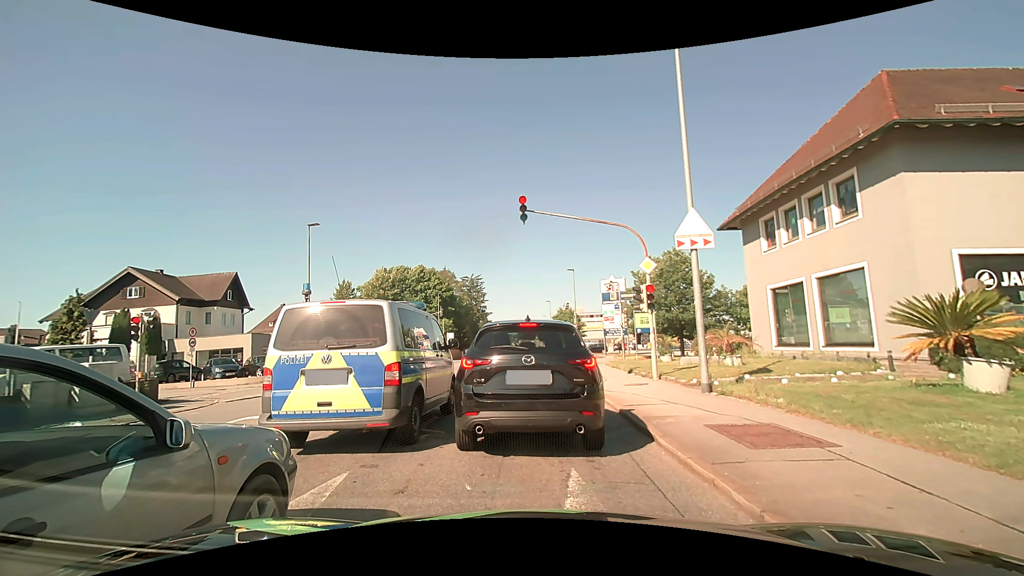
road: tertiary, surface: asphalt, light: Day
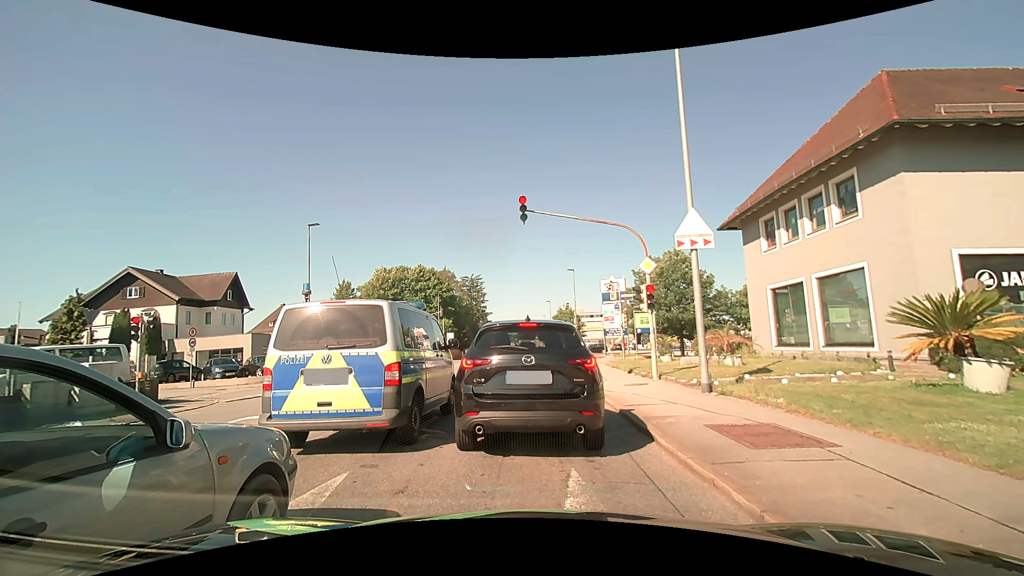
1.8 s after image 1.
(0.0, 0.0) m; 0°
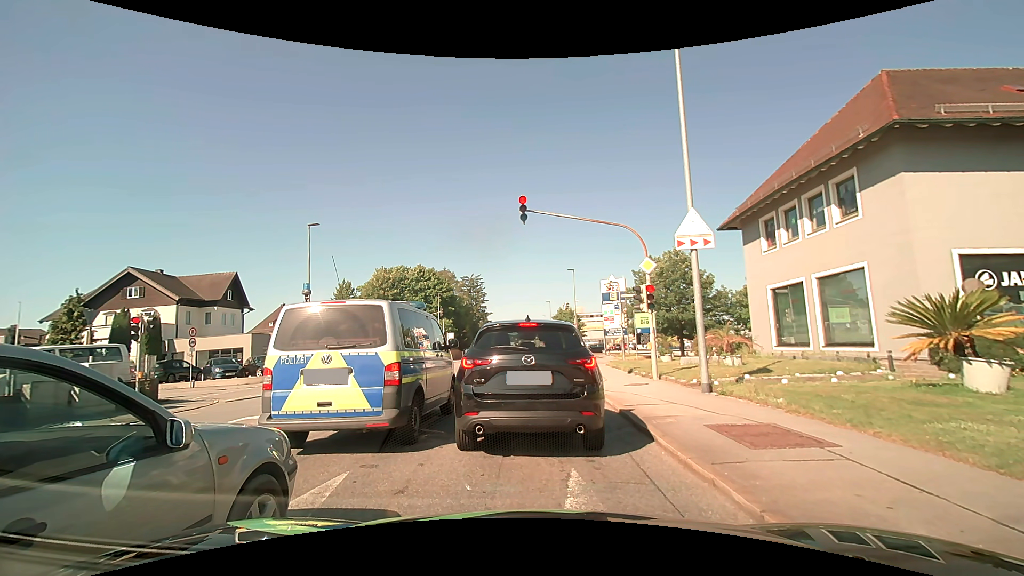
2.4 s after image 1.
(0.0, 0.0) m; 0°
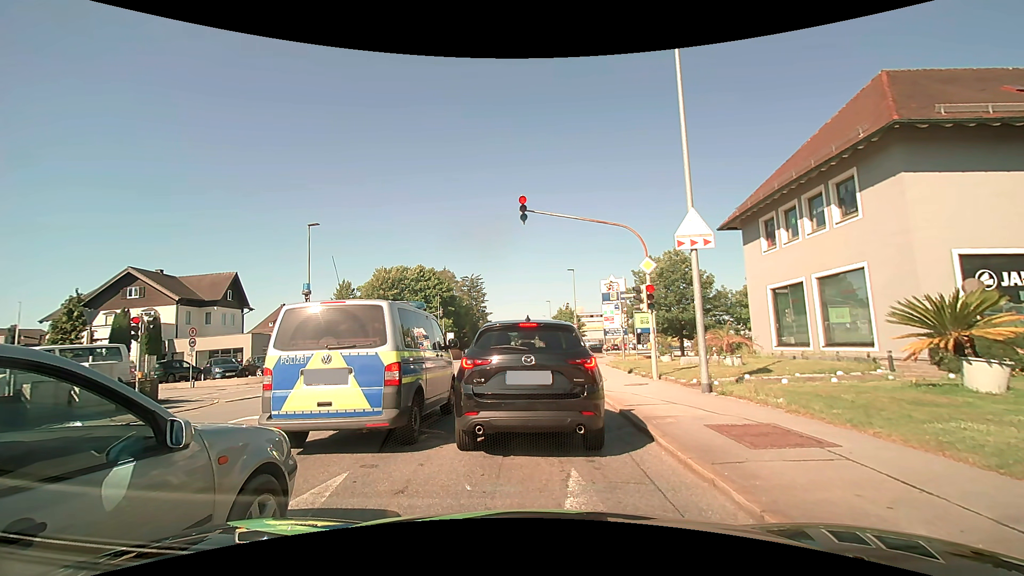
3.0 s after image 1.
(0.0, 0.0) m; 0°
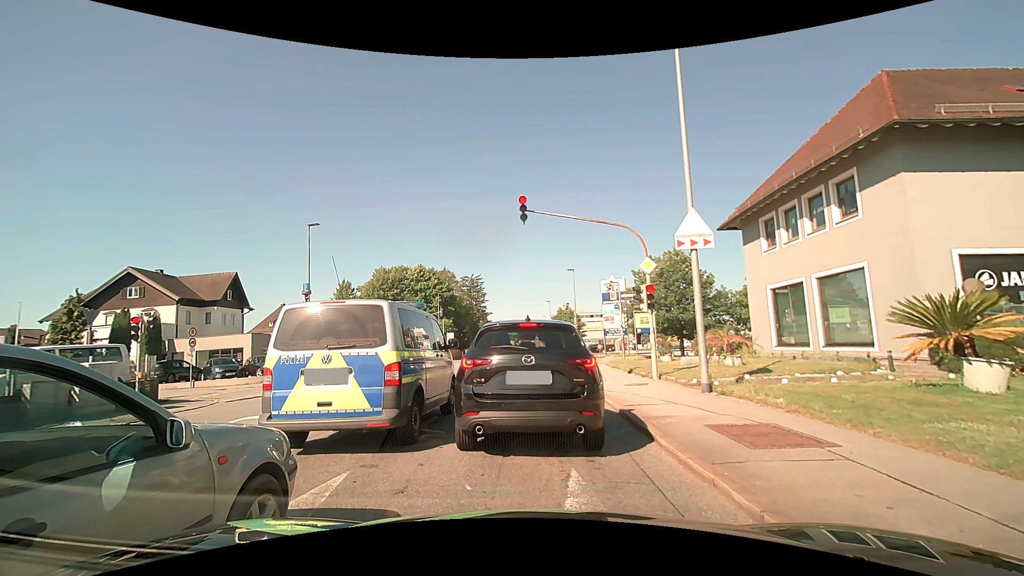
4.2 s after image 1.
(0.0, 0.0) m; 0°
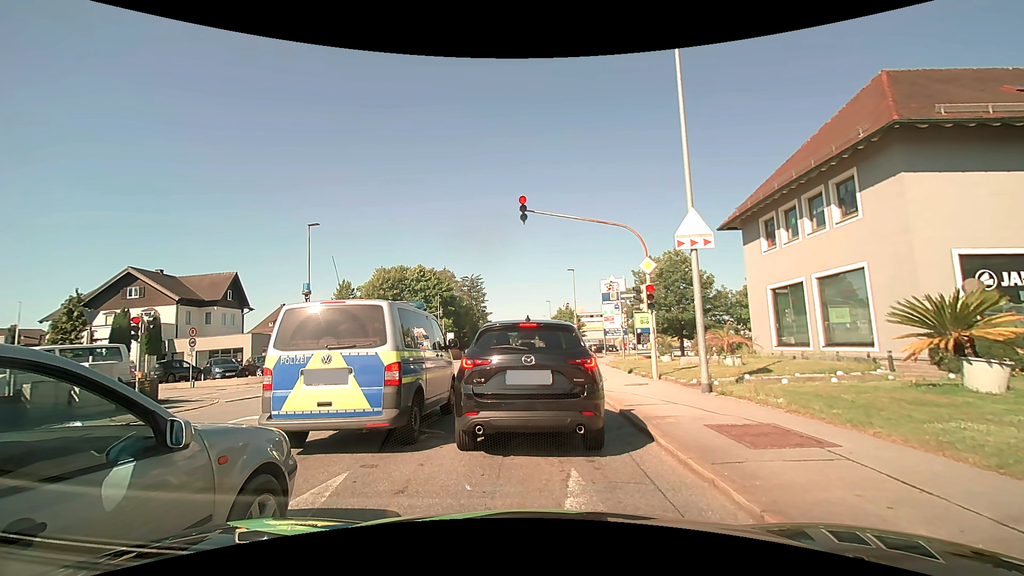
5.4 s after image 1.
(0.0, 0.0) m; 0°
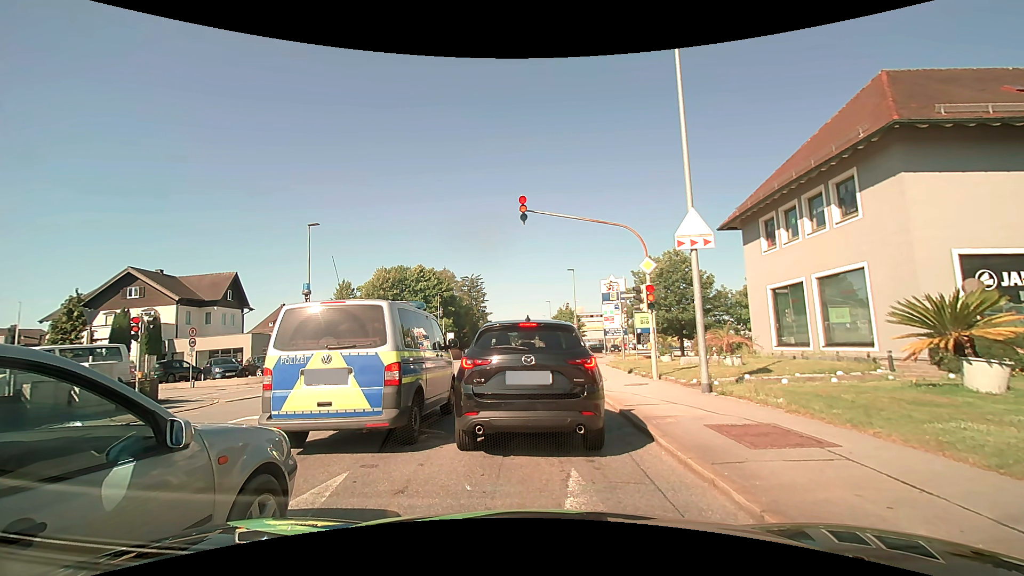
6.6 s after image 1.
(0.0, 0.0) m; 0°
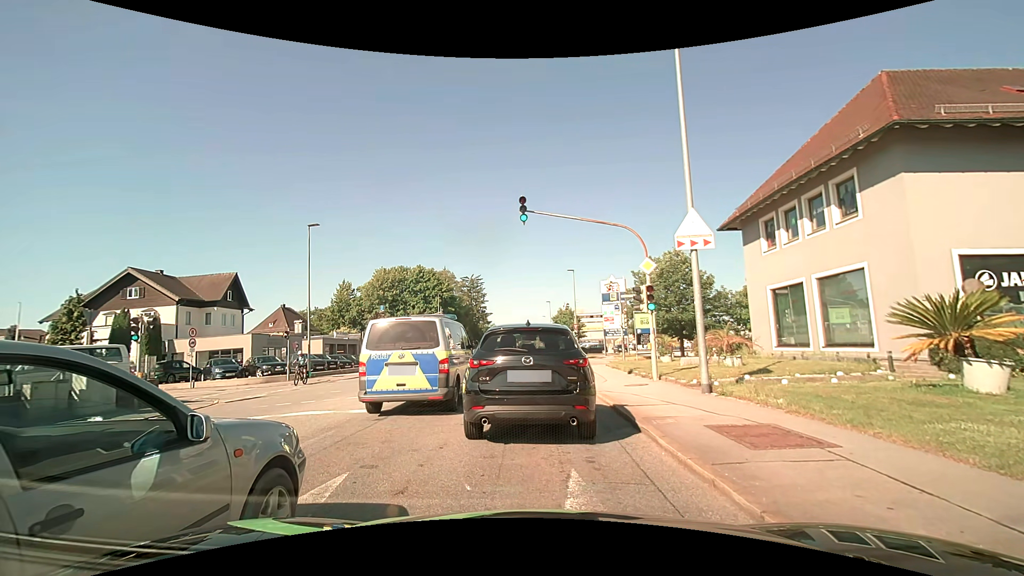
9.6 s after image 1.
(0.0, 0.0) m; 0°
(0, +10) (+1, +20) (+1, +30) (+2, +40) (+2, +50) (+2, +60) (+3, +70) (+3, +80) (+4, +90) (+4, +100) m
